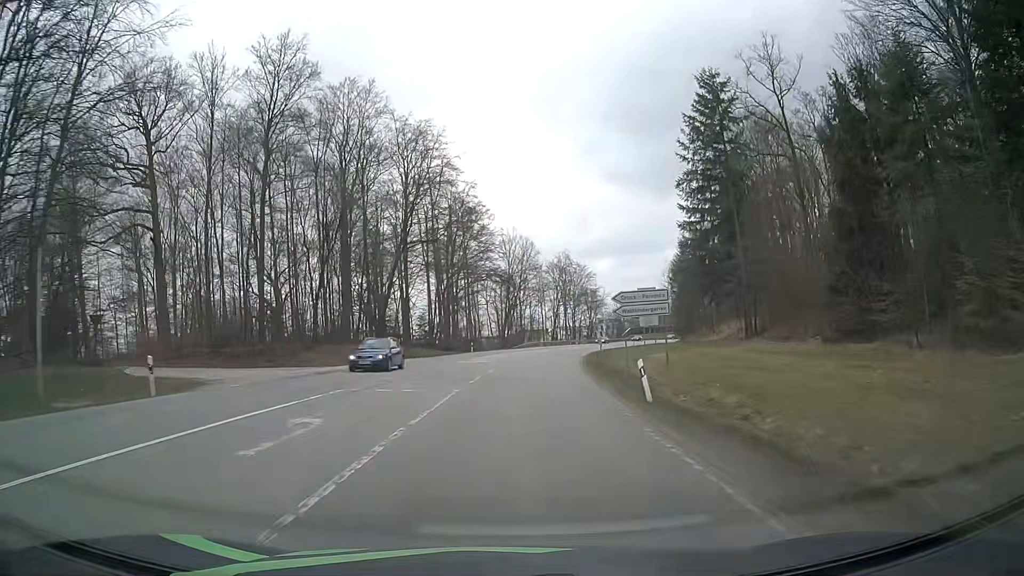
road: secondary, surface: asphalt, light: Day
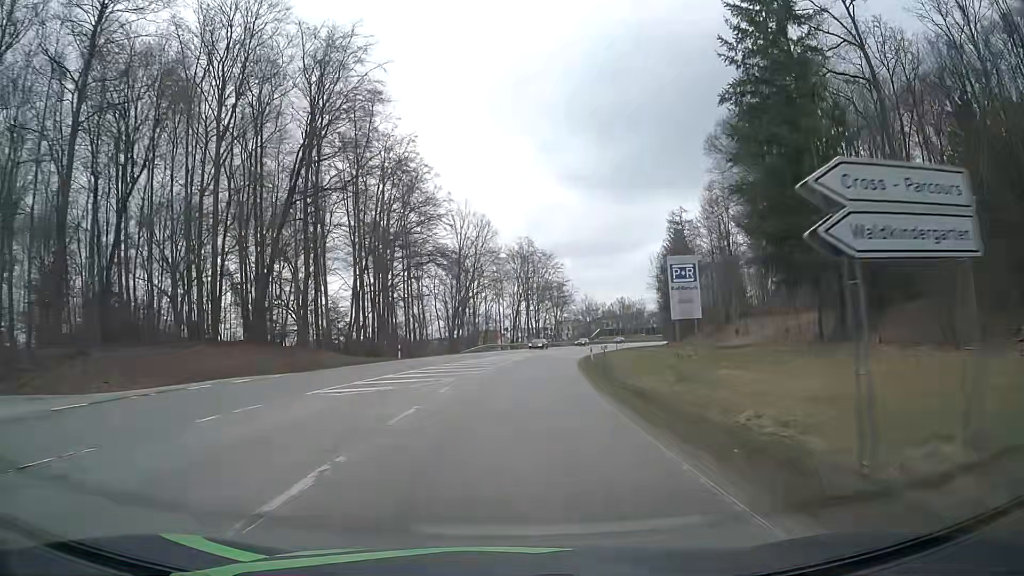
(+0.8, +22.7) m; +4°
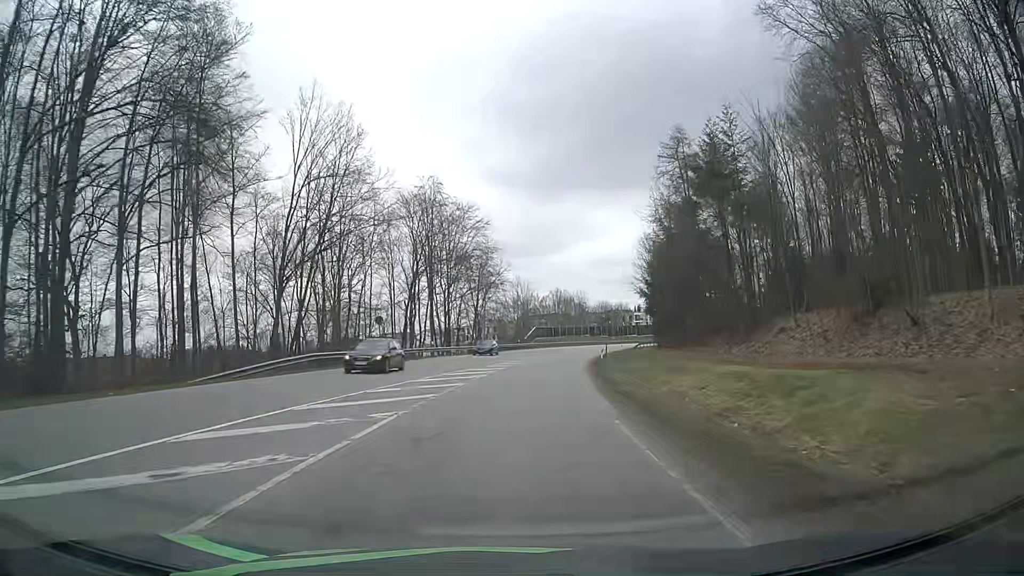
(+2.8, +44.3) m; +7°
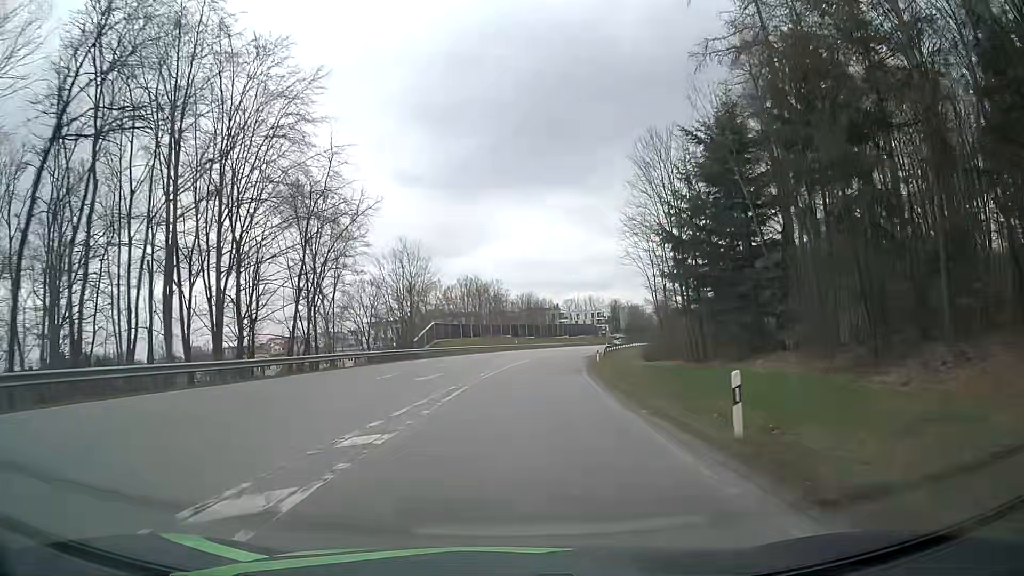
(+2.9, +43.8) m; +8°
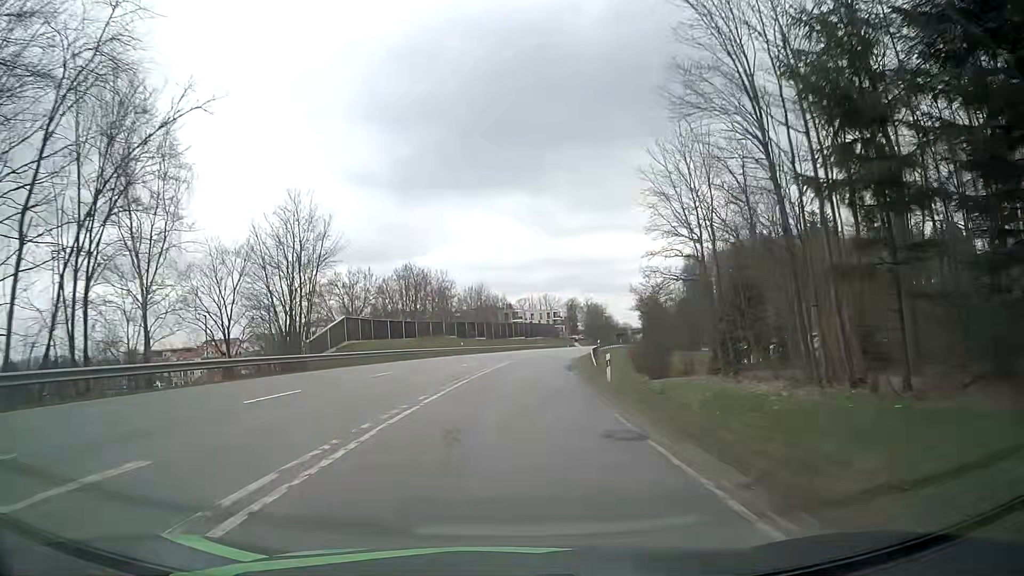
(+0.8, +21.9) m; +4°
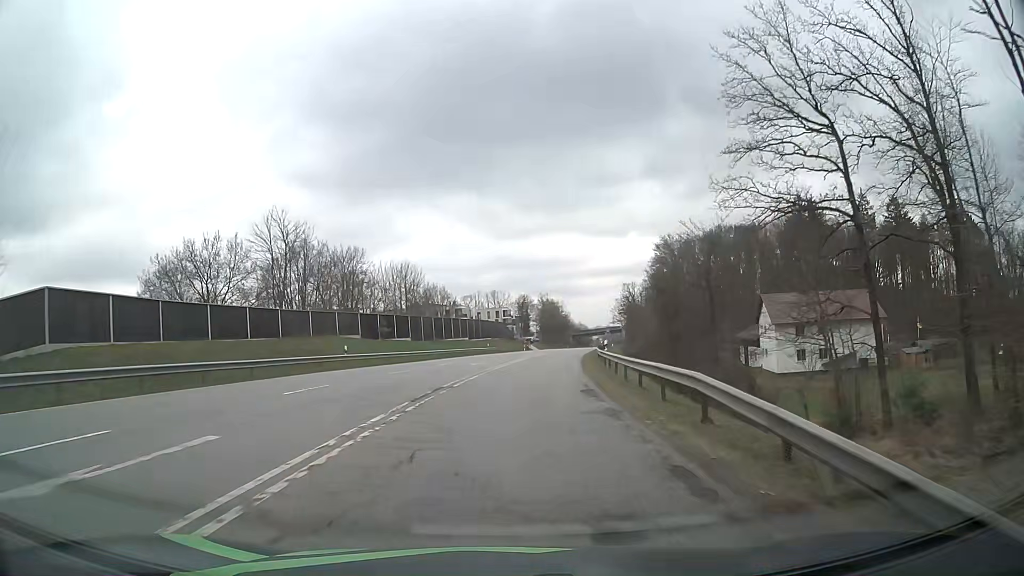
(+1.7, +33.0) m; +5°
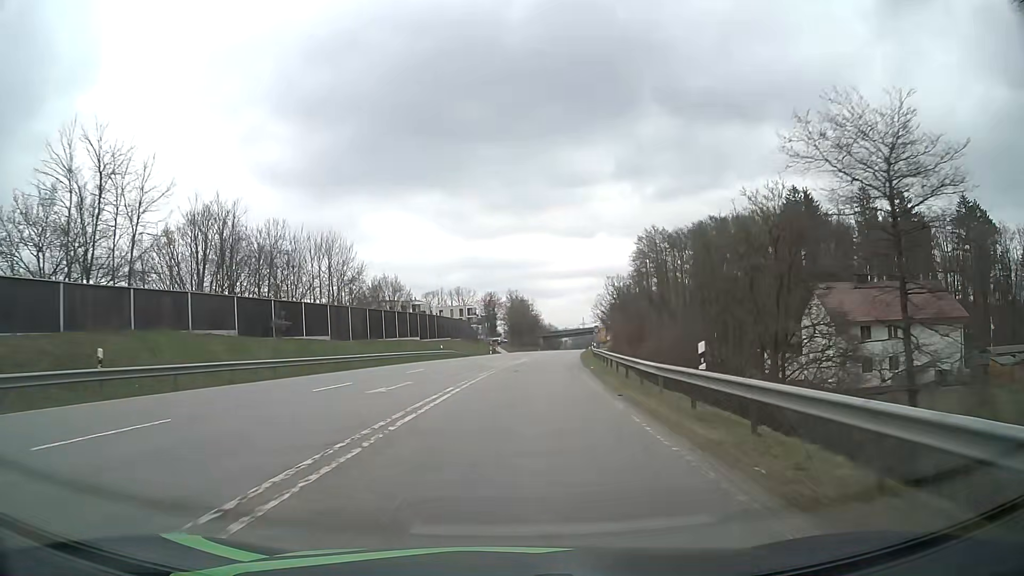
(+0.4, +21.9) m; +2°
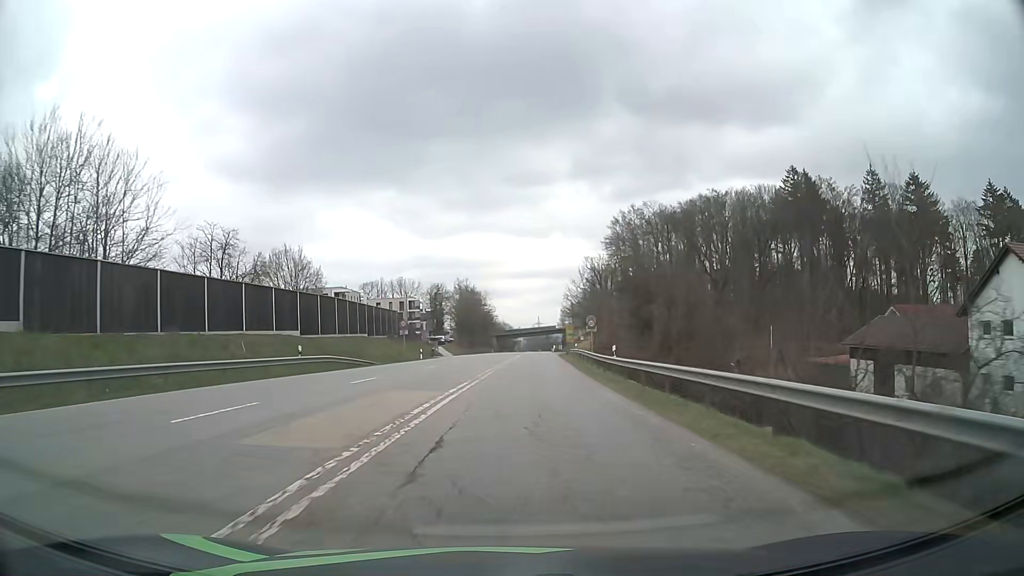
(+1.2, +32.3) m; +4°
(0, +10) (0, +20) (+1, +30) (+1, +40) (+1, +50) (+2, +60) (+3, +70) (+3, +80) (+4, +90) (+4, +100) m
